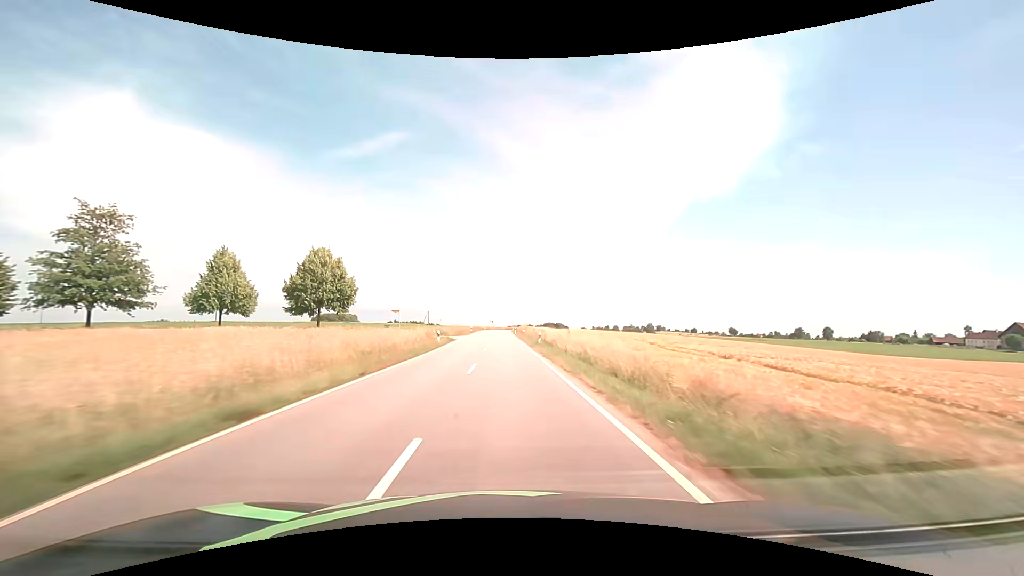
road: tertiary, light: Day
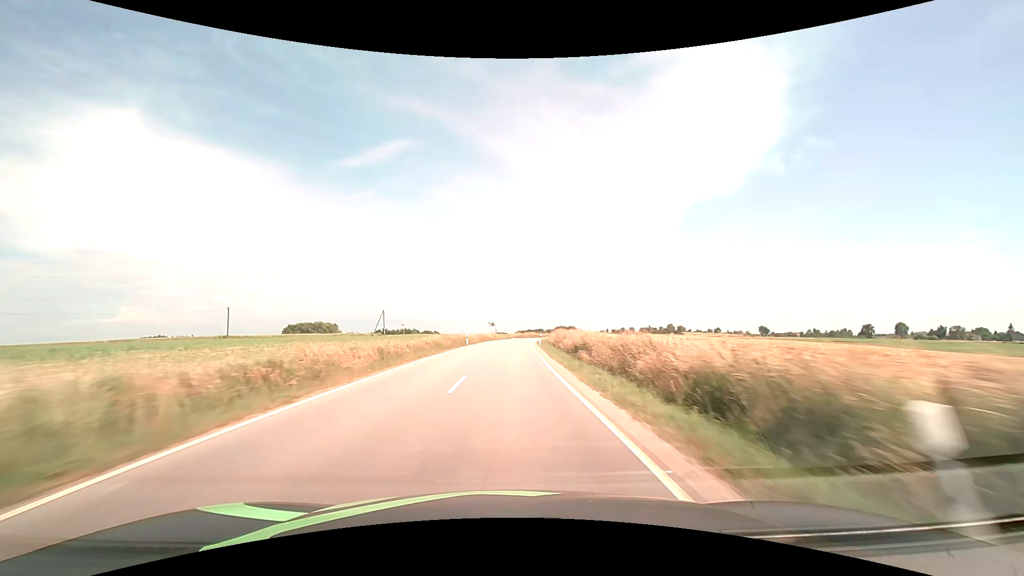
(-0.8, +76.9) m; -1°
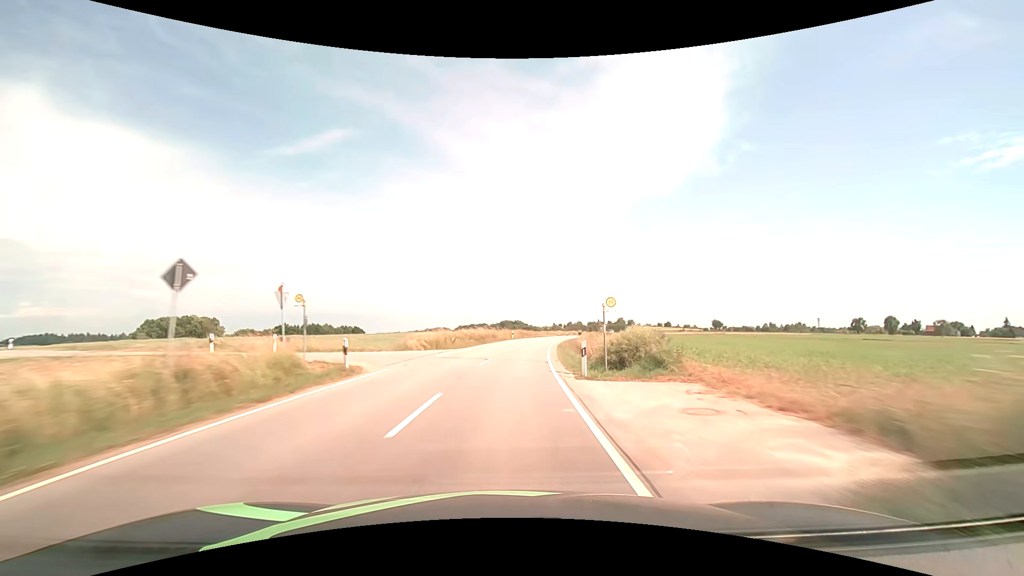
(+3.3, +77.1) m; +6°
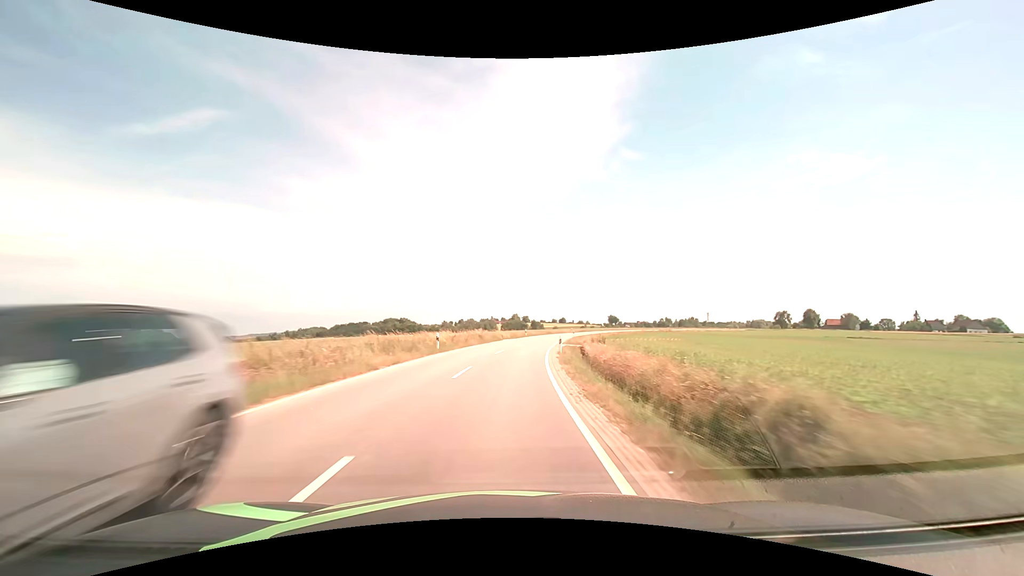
(+8.6, +76.9) m; +12°
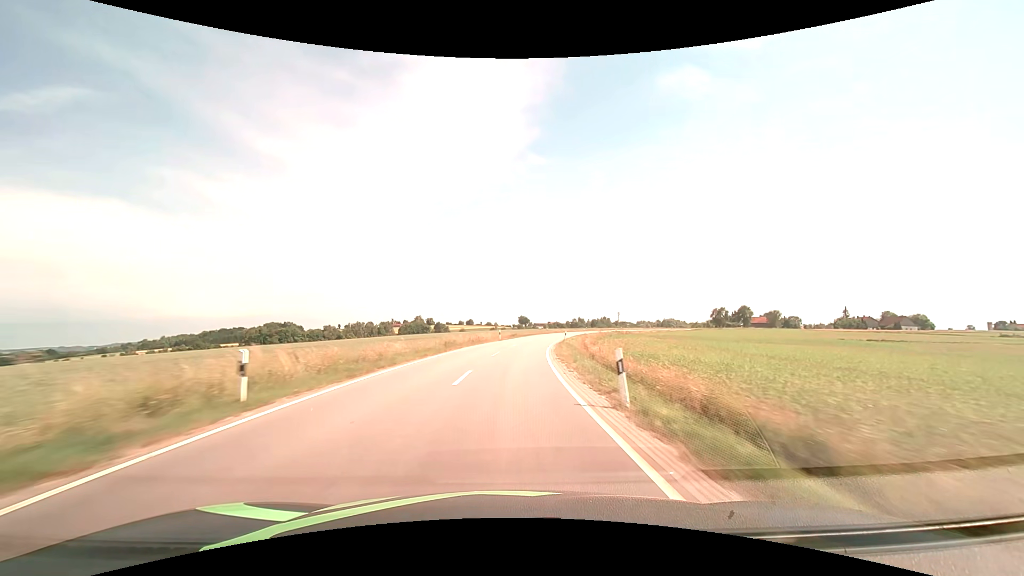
(+5.6, +61.8) m; +11°
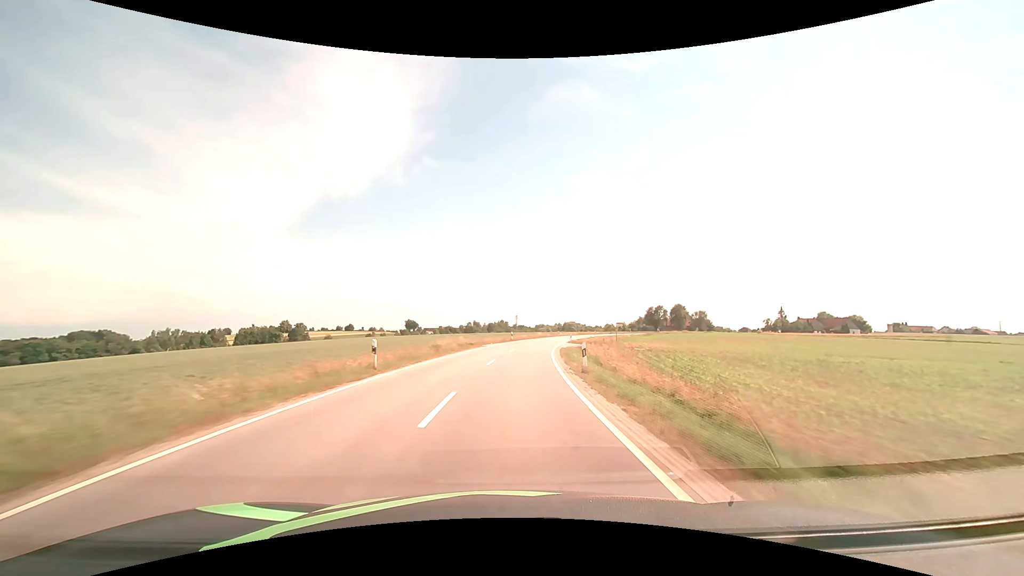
(+8.2, +77.0) m; +12°
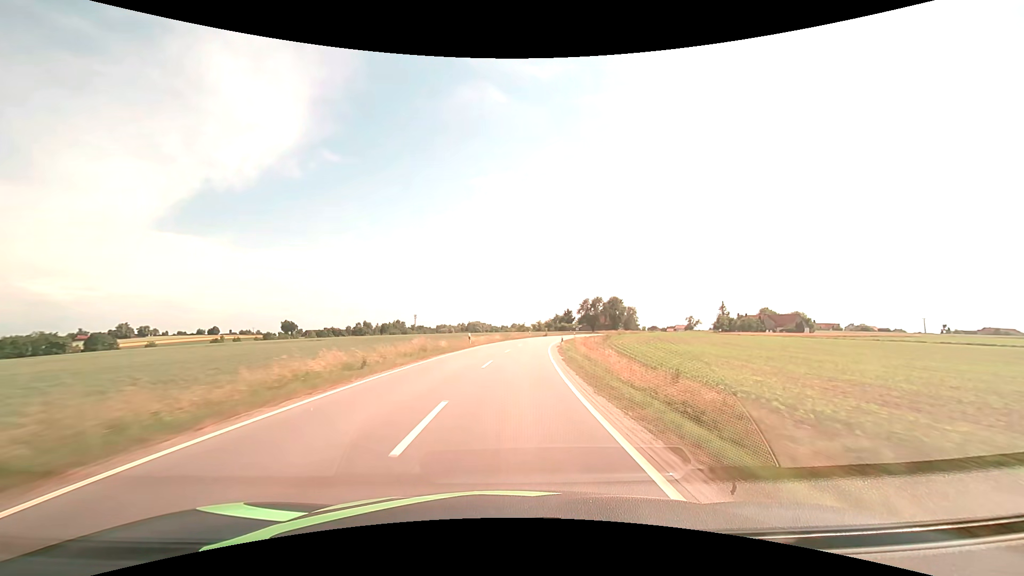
(+5.7, +61.7) m; +10°
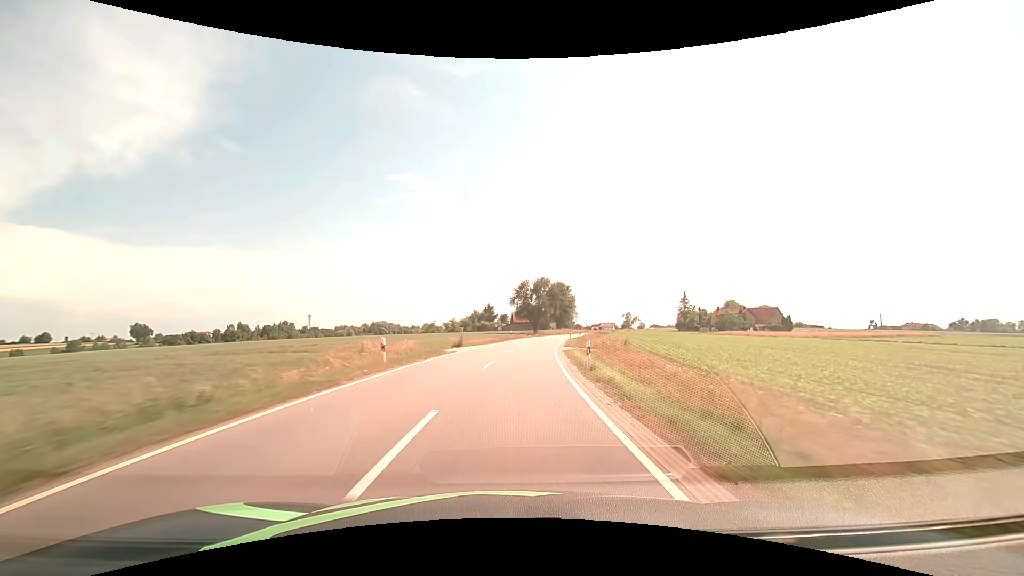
(+5.5, +61.7) m; +10°
(0, +10) (+1, +20) (+2, +30) (+3, +40) (+4, +50) (+6, +60) (+7, +70) (+9, +79) (+12, +89) (+14, +99) m
